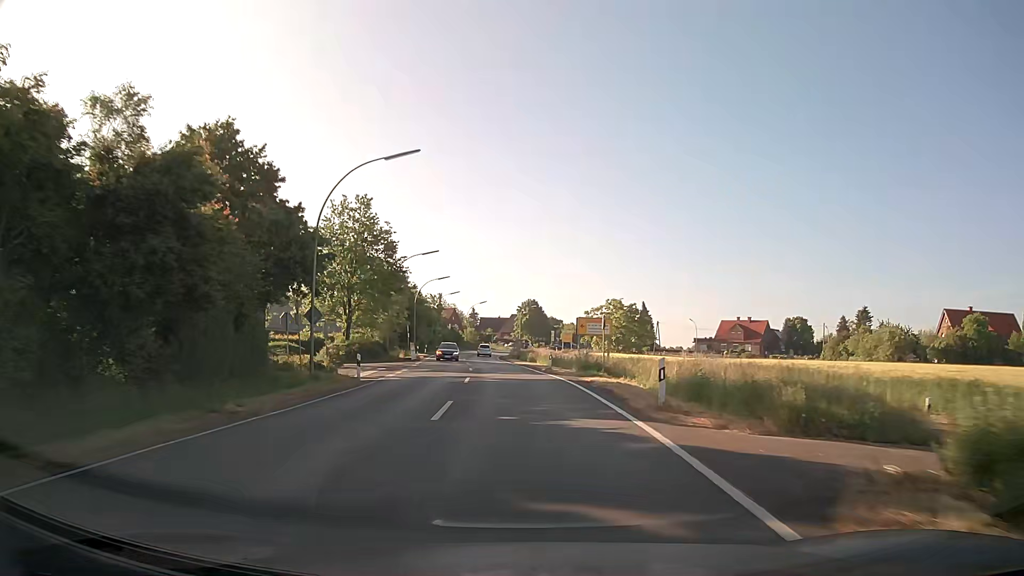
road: secondary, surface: asphalt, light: Day
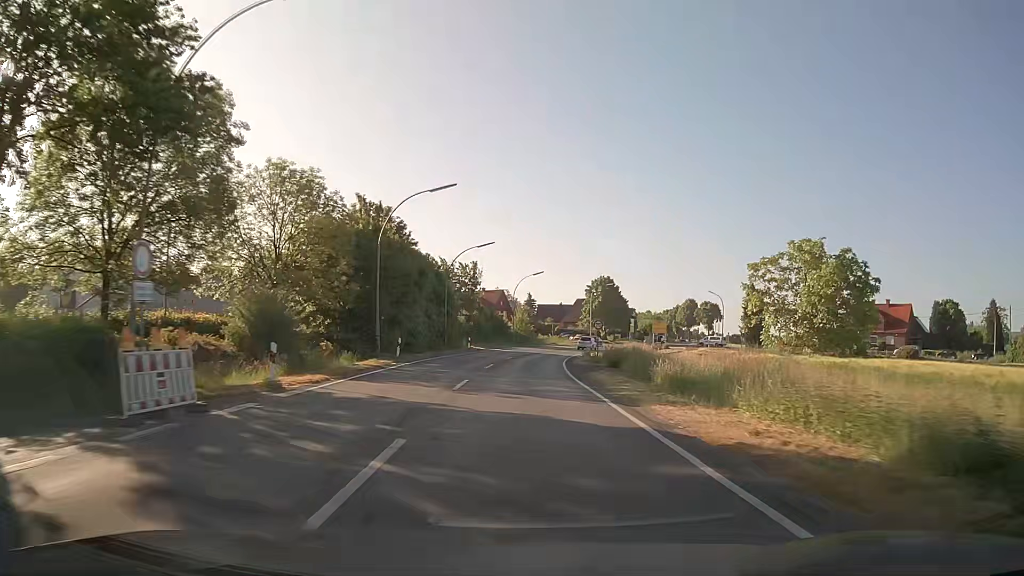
(-2.4, +43.4) m; -5°
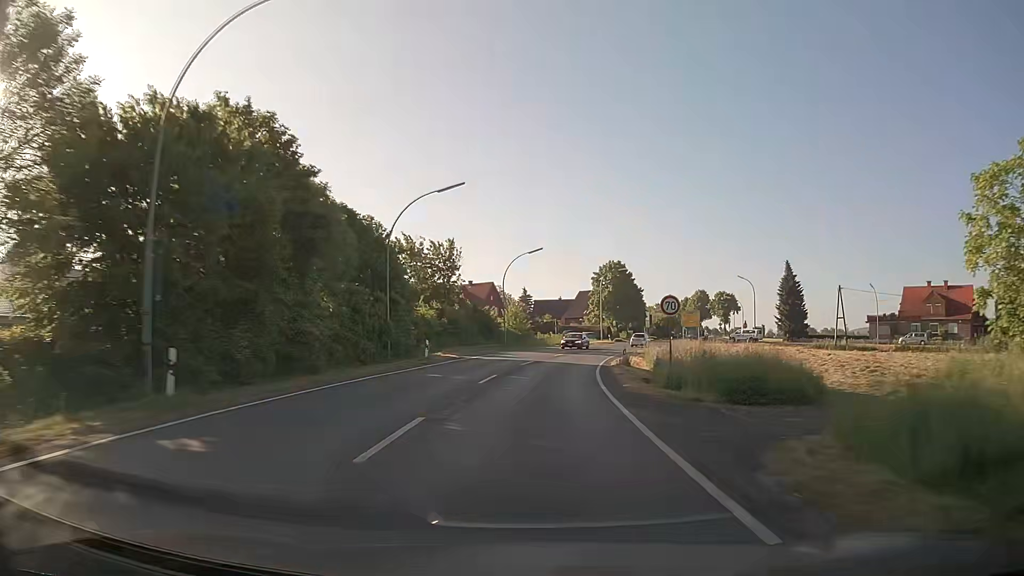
(-0.1, +21.8) m; 0°
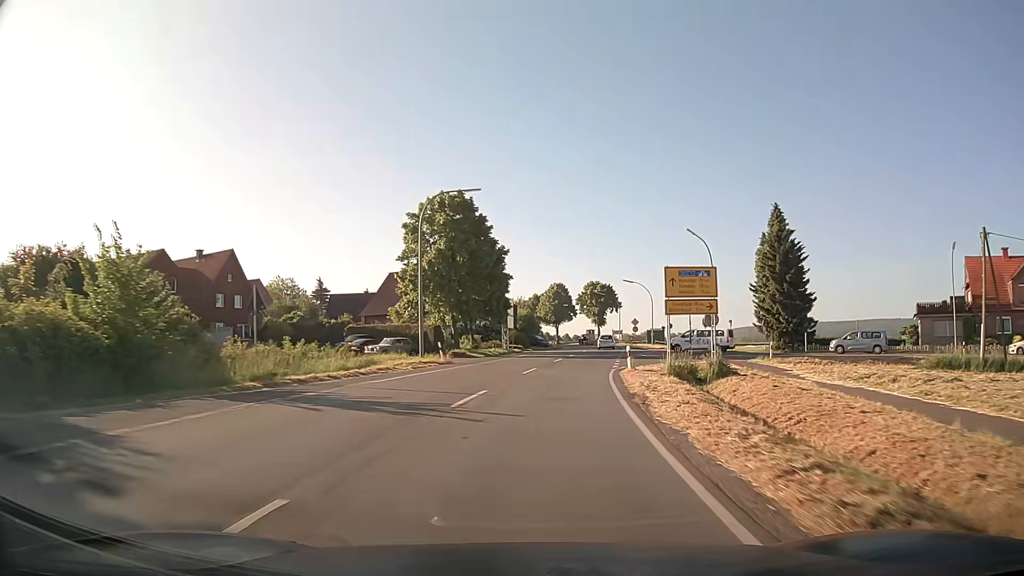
(+5.8, +54.0) m; +14°
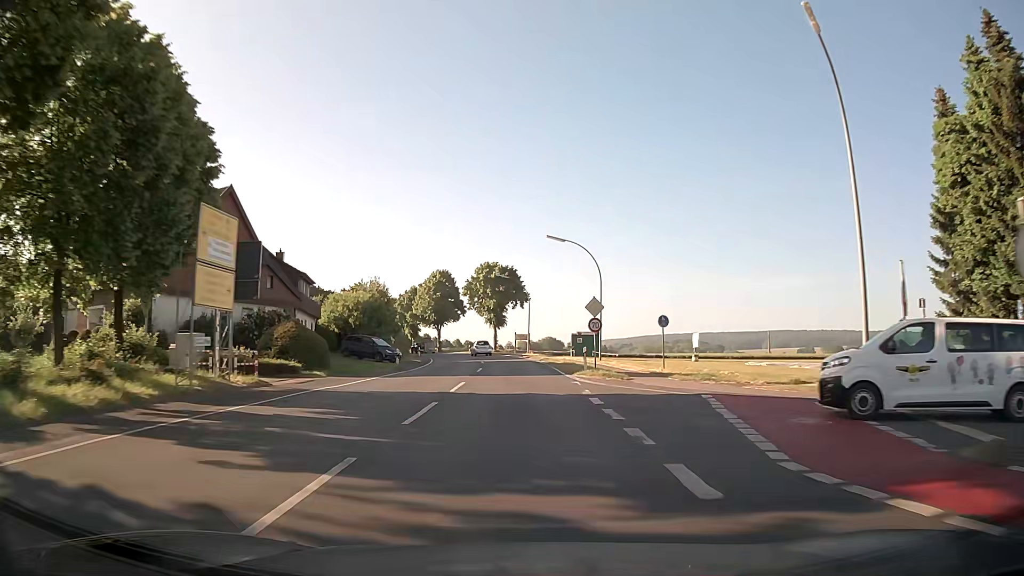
(+4.1, +43.3) m; +9°
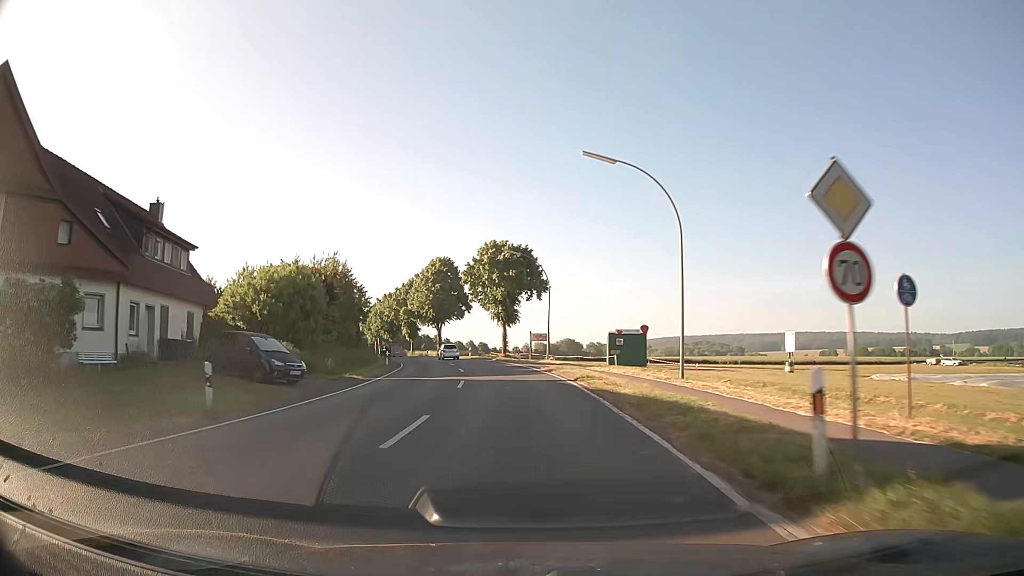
(-0.2, +21.8) m; -2°
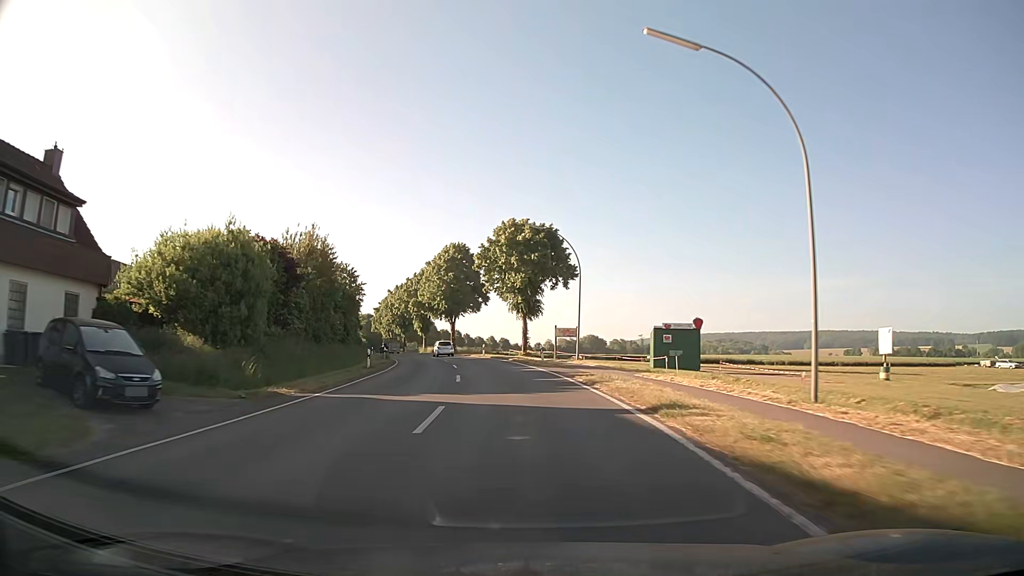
(-0.2, +10.9) m; -2°
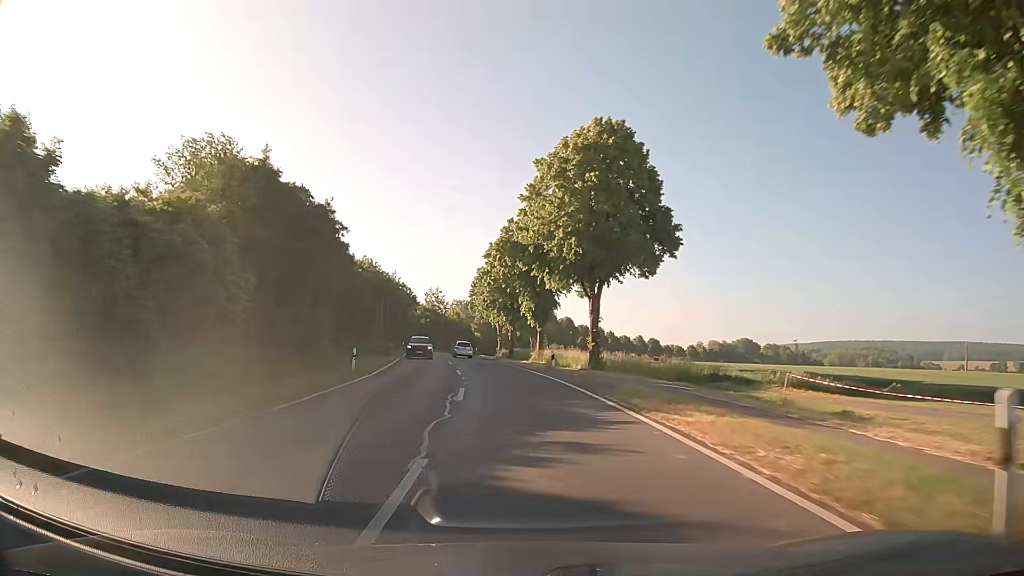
(-5.8, +54.2) m; -12°
(0, +10) (-1, +20) (-2, +30) (-3, +40) (-4, +50) (-6, +60) (-7, +70) (-9, +79) (-10, +89) (-11, +99) m
